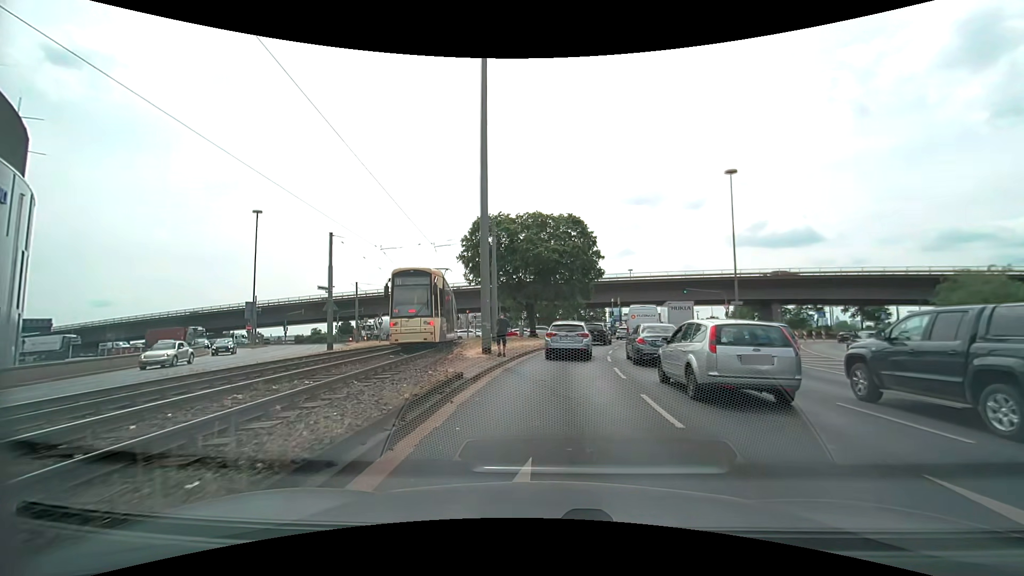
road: primary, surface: asphalt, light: Day
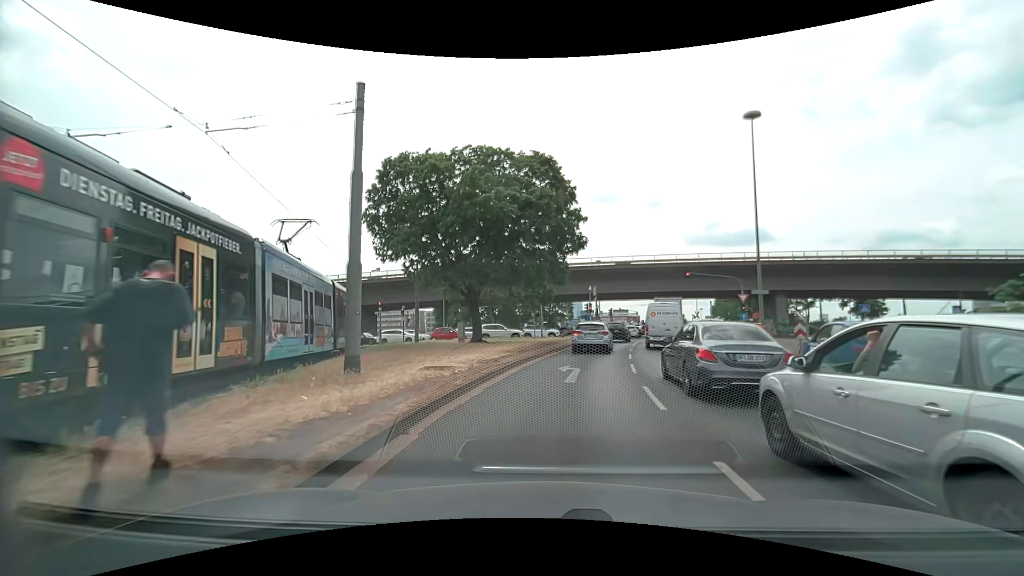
(+0.6, +17.4) m; +4°
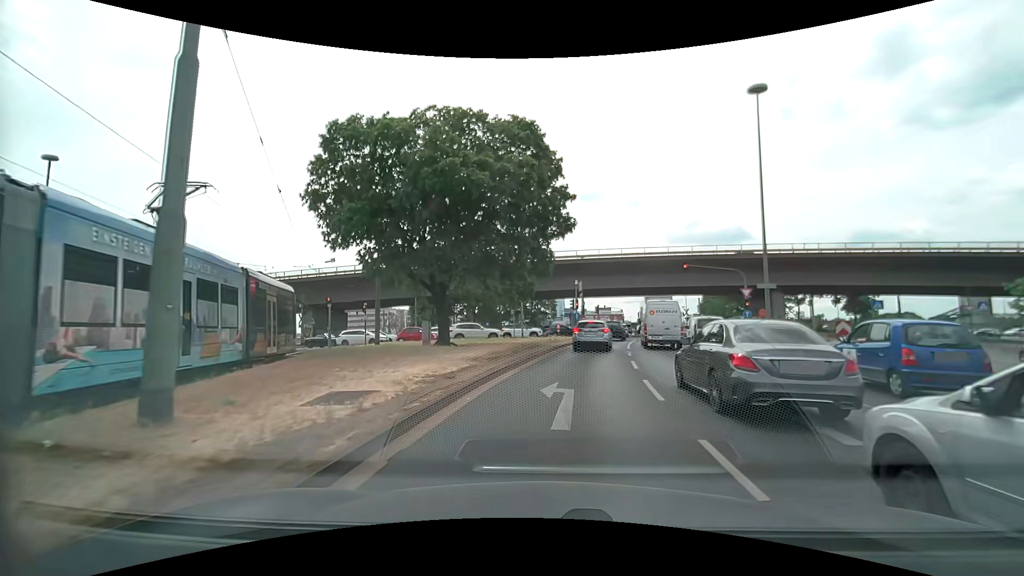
(+0.1, +5.3) m; +3°
